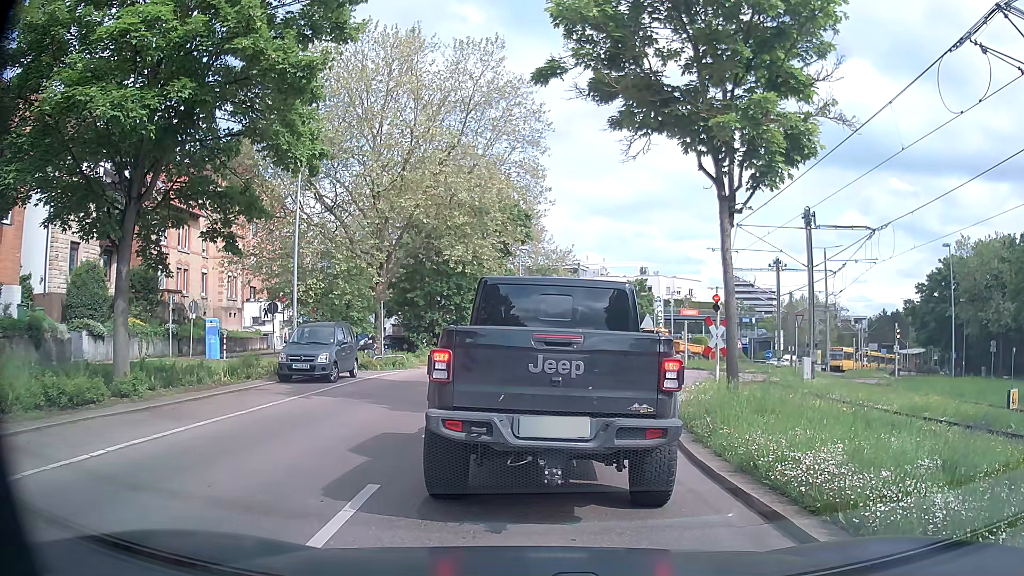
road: secondary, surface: asphalt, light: Day
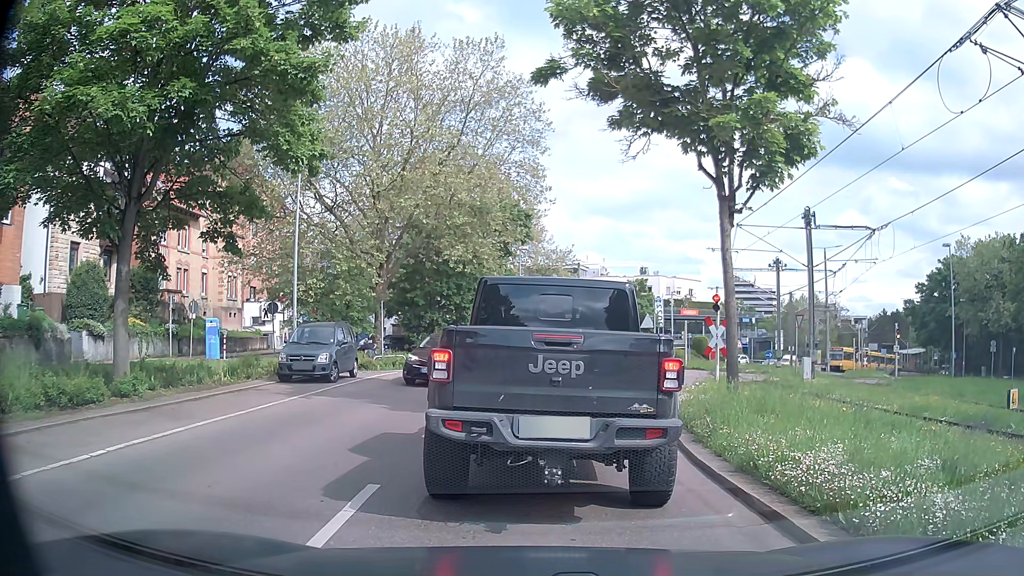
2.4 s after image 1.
(0.0, 0.0) m; 0°
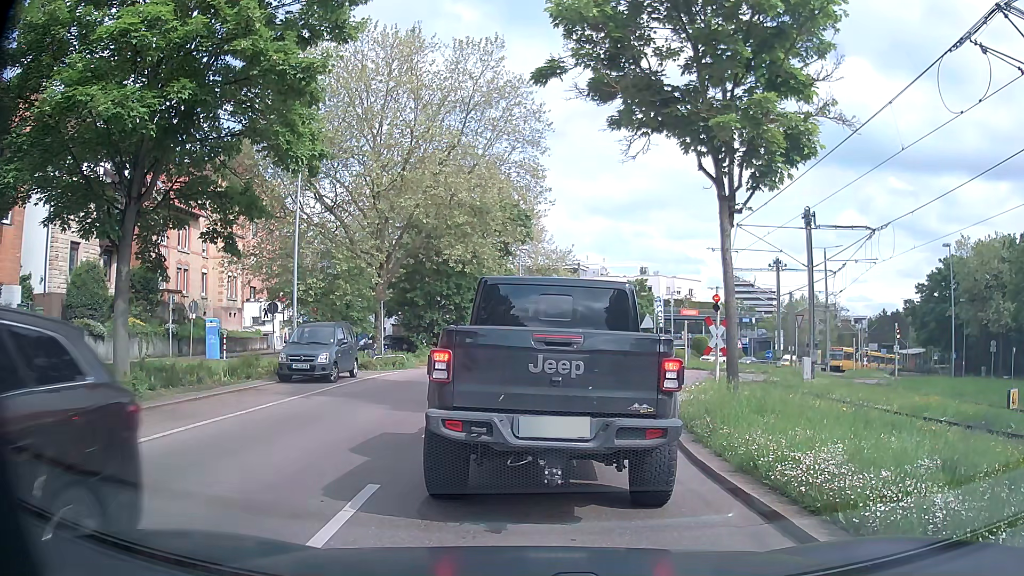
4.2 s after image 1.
(0.0, 0.0) m; 0°
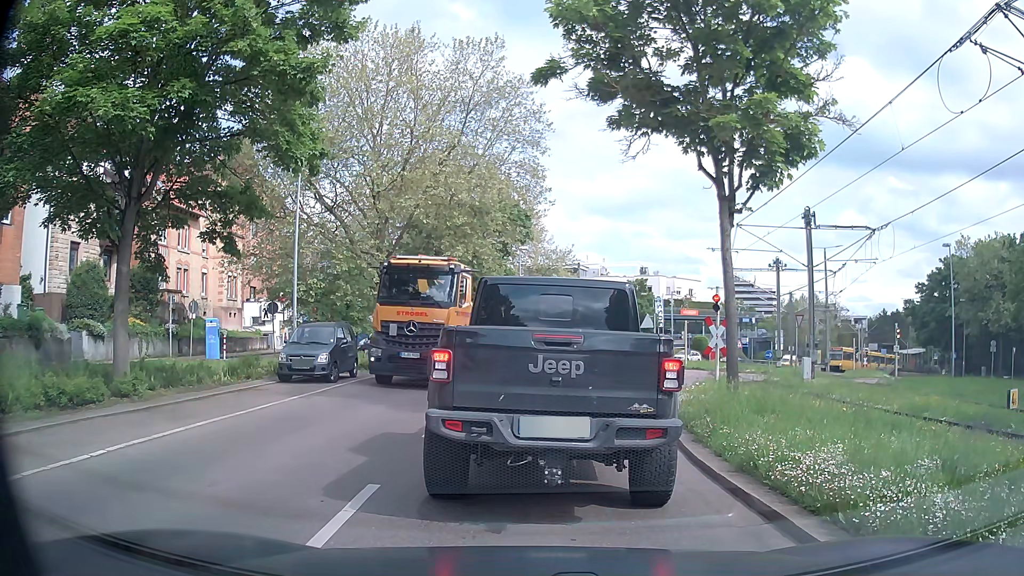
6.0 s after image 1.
(0.0, 0.0) m; 0°
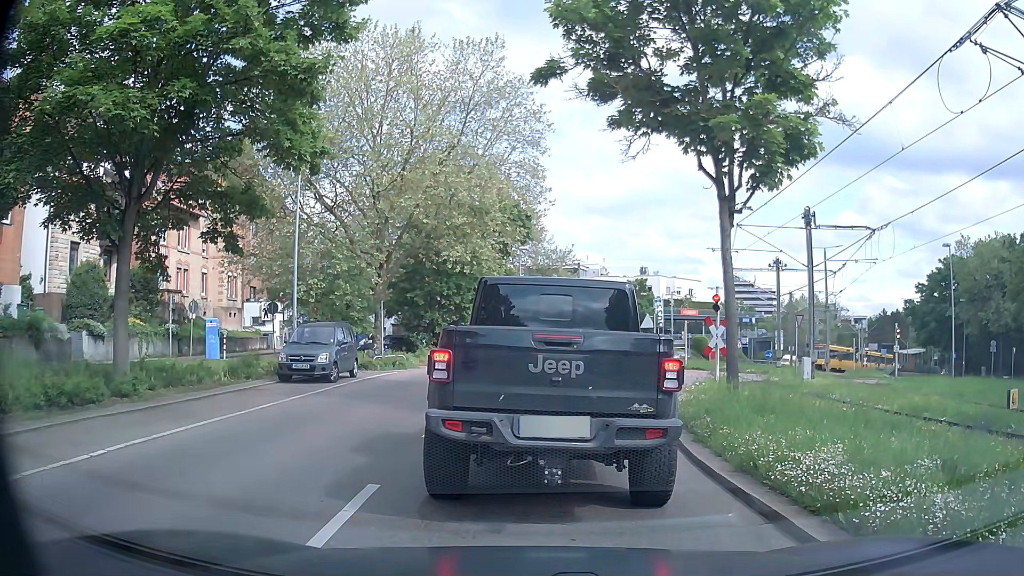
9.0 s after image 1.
(0.0, 0.0) m; 0°
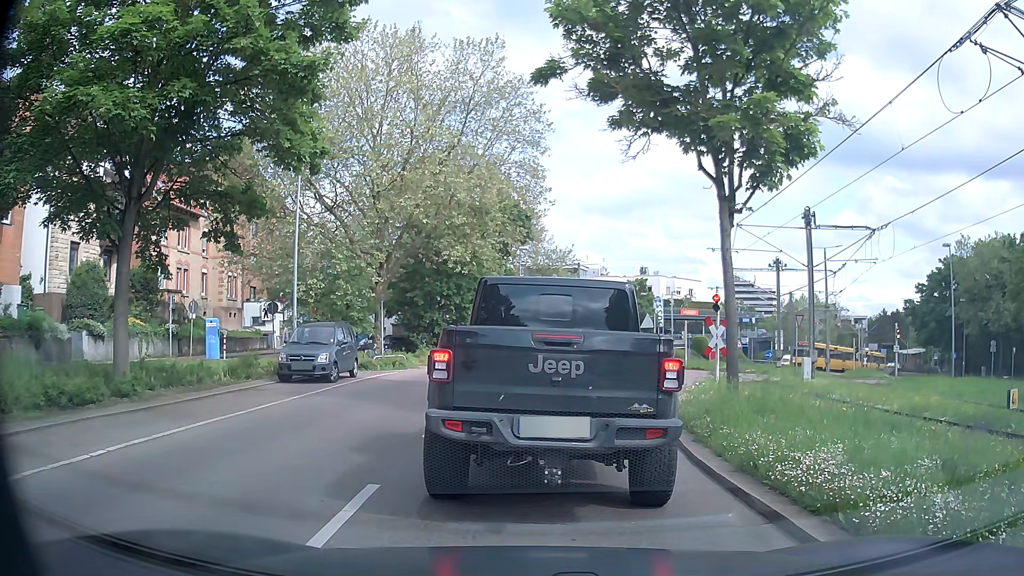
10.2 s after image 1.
(0.0, 0.0) m; 0°
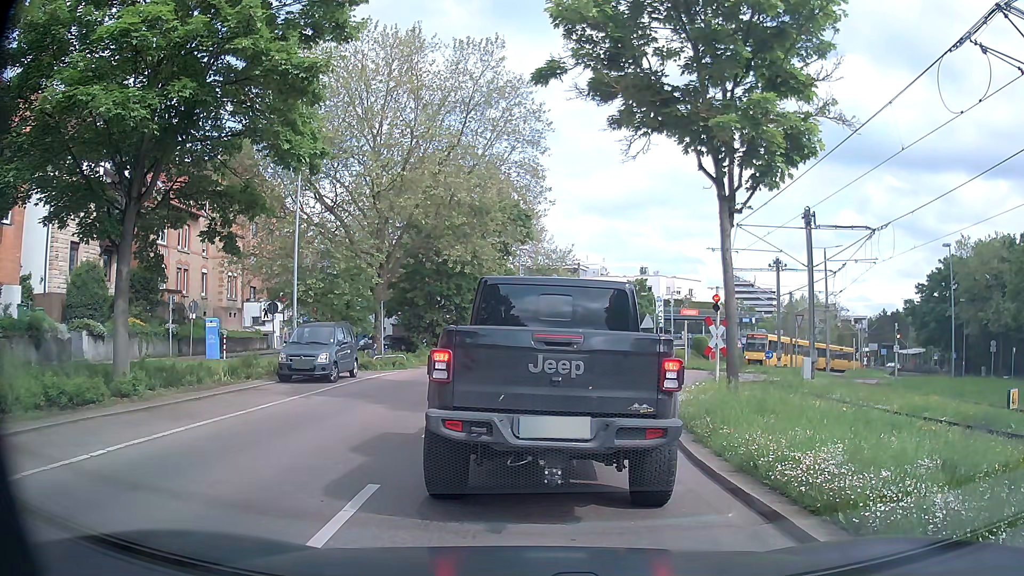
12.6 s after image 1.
(0.0, 0.0) m; 0°
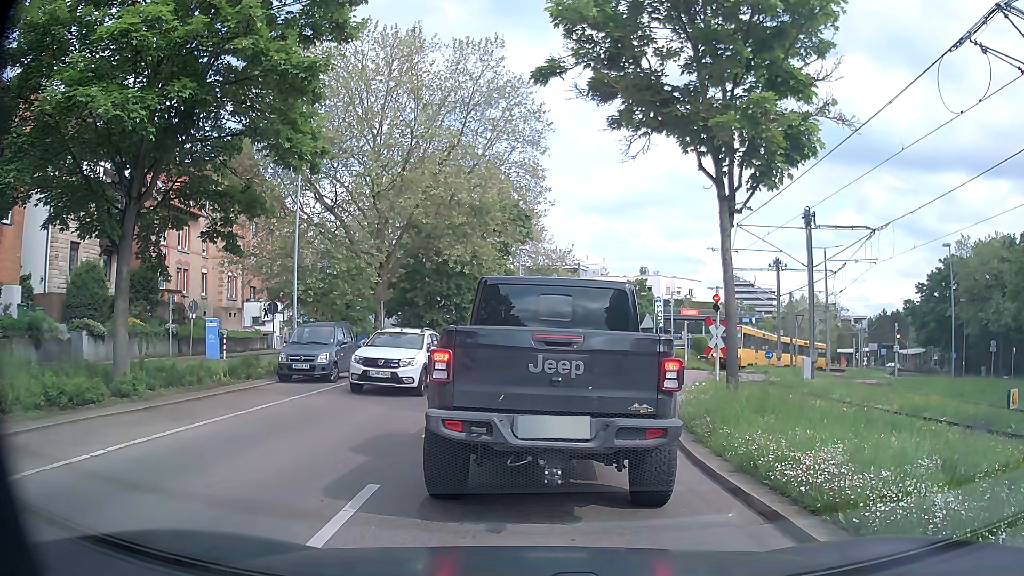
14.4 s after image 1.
(0.0, 0.0) m; 0°
(0, +10) (+2, +20) (+6, +29) (+13, +35) (+23, +39) (+31, +45) (+37, +53) (+43, +61) (+48, +69) (+55, +77) m
